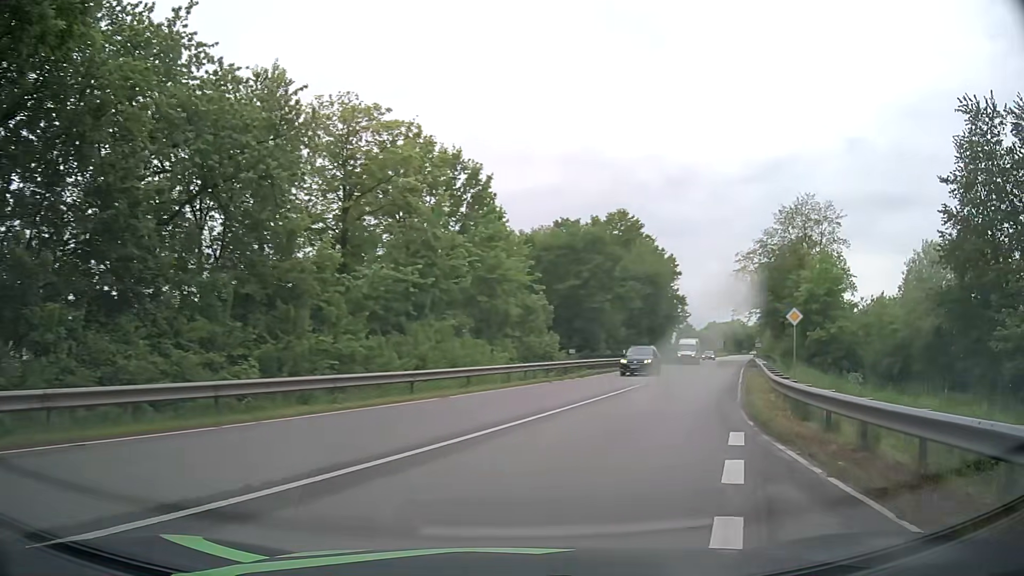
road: unclassified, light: Day
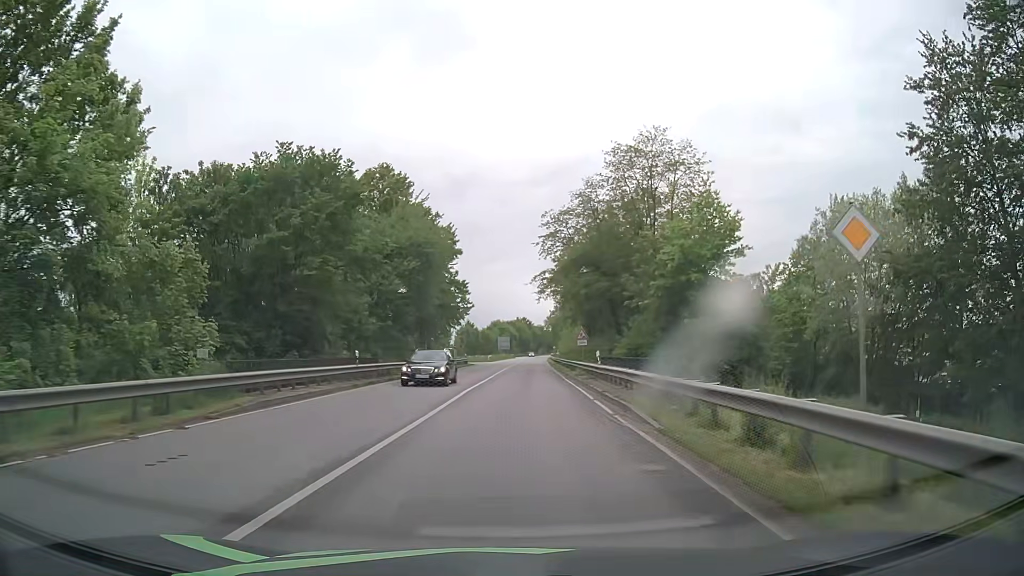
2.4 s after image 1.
(+5.9, +22.4) m; +20°
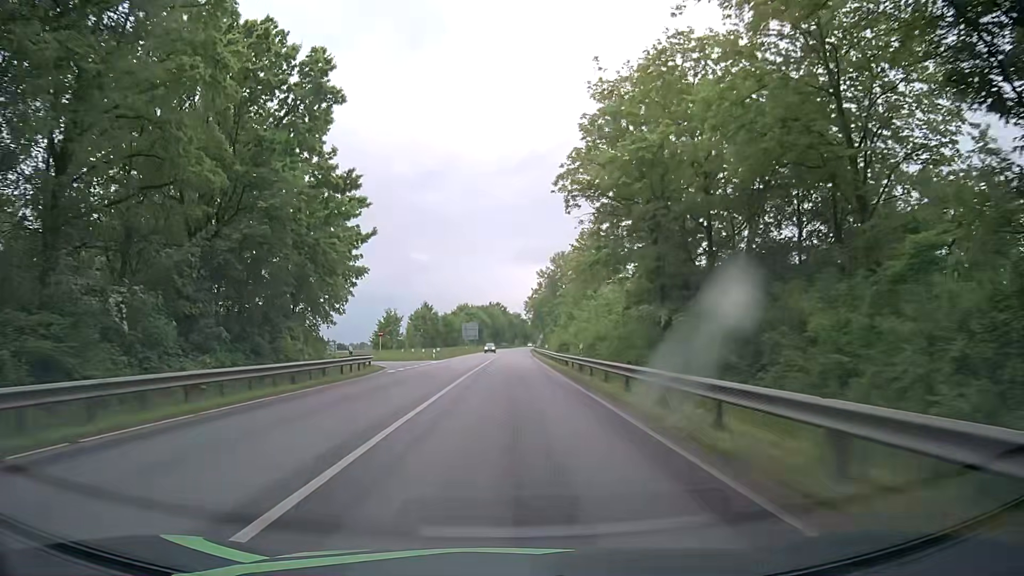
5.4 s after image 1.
(+1.5, +46.3) m; +2°
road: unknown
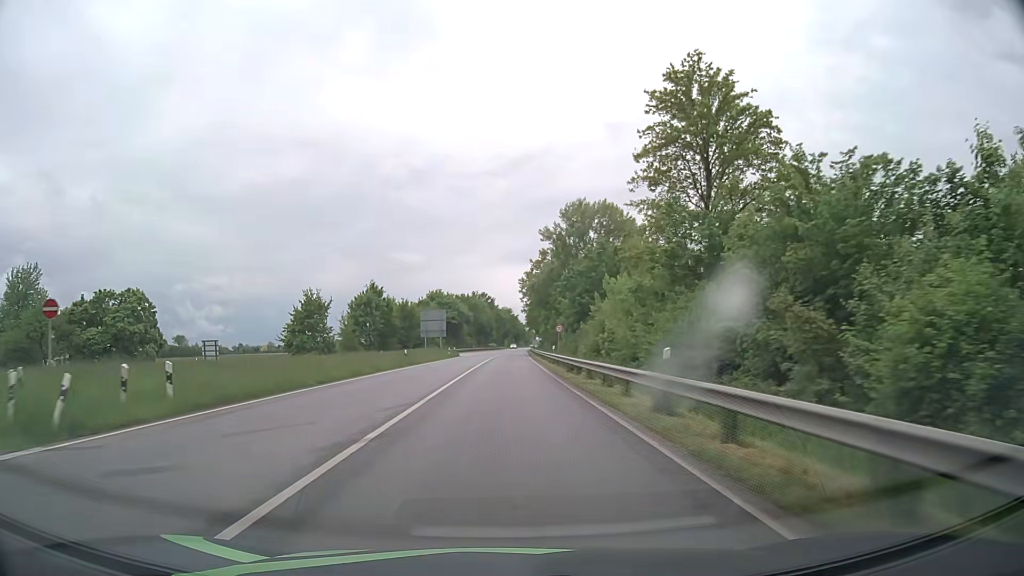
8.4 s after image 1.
(+0.9, +49.8) m; +2°
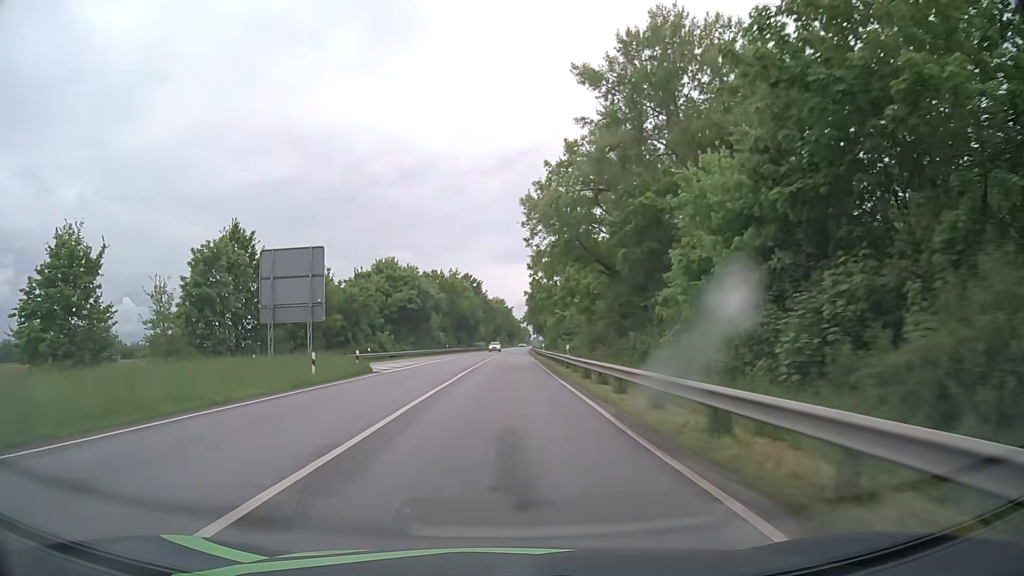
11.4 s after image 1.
(0.0, +51.9) m; 0°
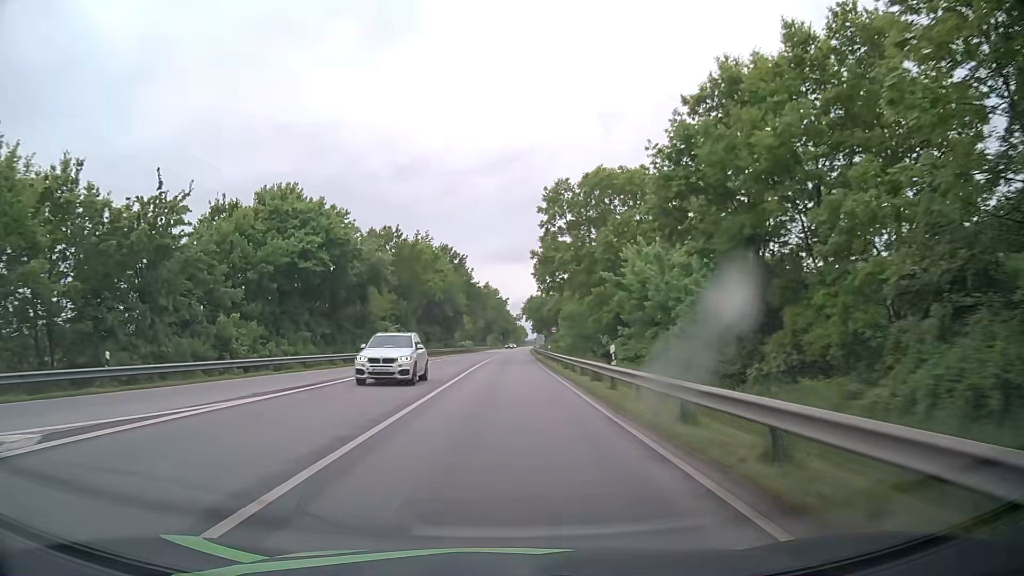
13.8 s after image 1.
(+0.2, +42.4) m; 0°
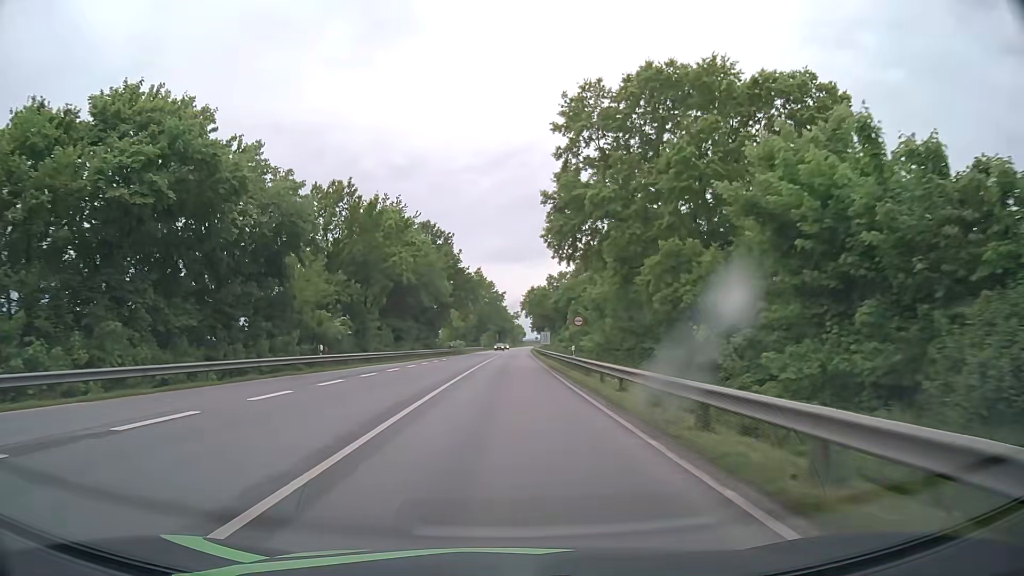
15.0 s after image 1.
(+0.1, +21.3) m; +1°
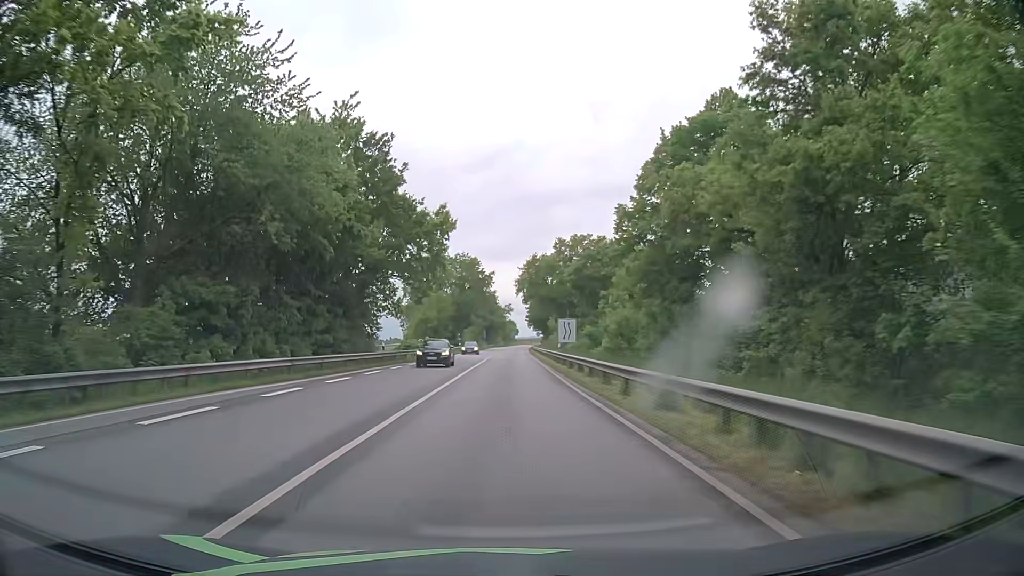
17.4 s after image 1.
(-0.1, +40.9) m; 0°
(0, +10) (0, +20) (0, +30) (0, +40) (0, +50) (0, +60) (0, +70) (0, +80) (+1, +90) (+1, +100) m
